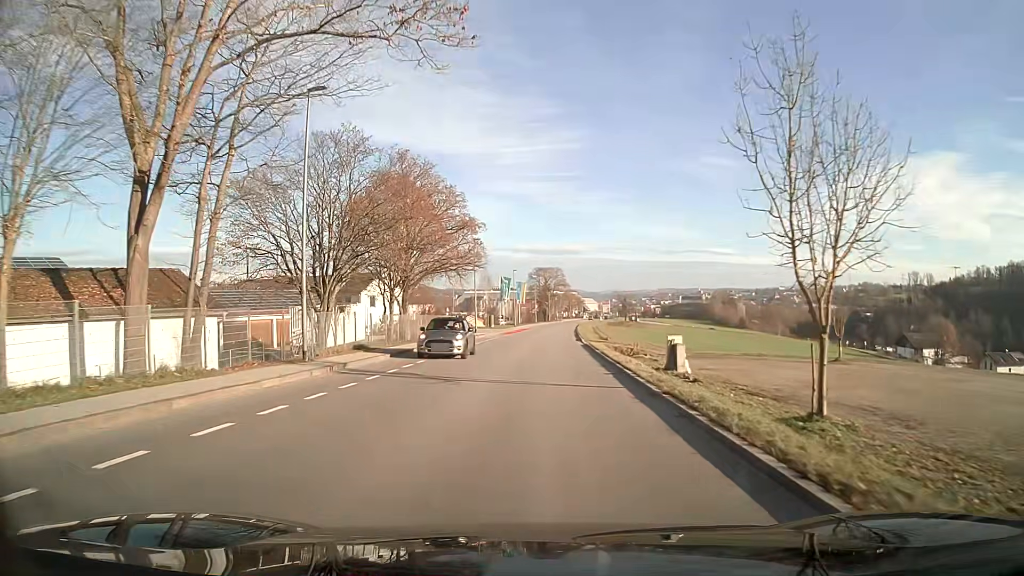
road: tertiary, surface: asphalt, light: Day
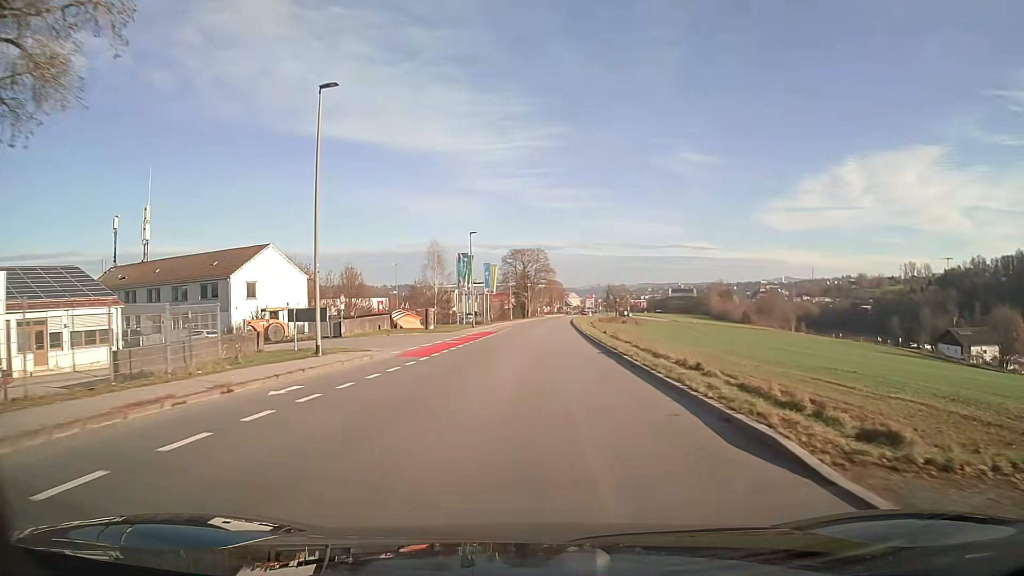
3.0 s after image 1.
(+0.6, +39.5) m; +2°
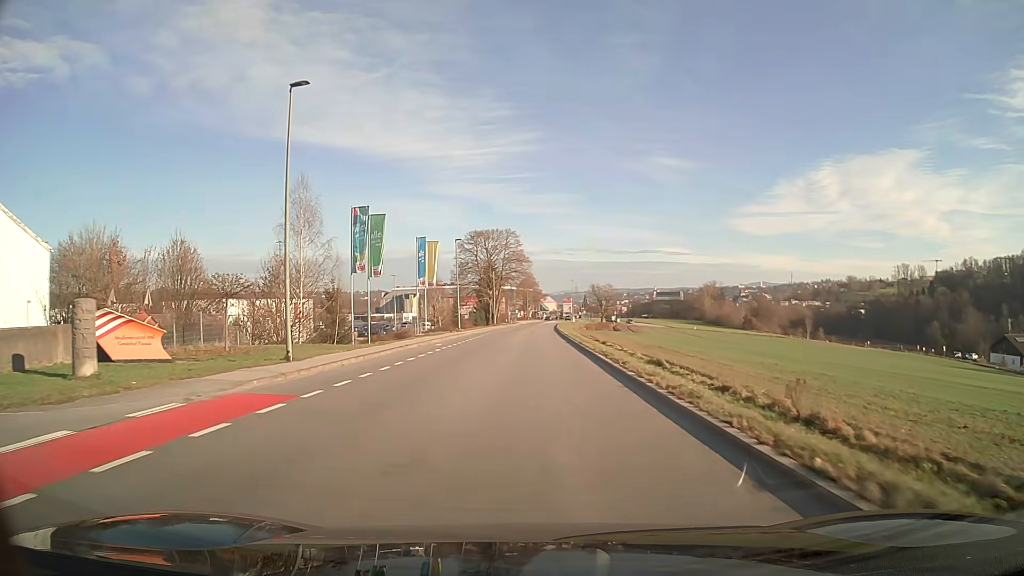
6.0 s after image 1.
(+0.8, +38.9) m; +2°
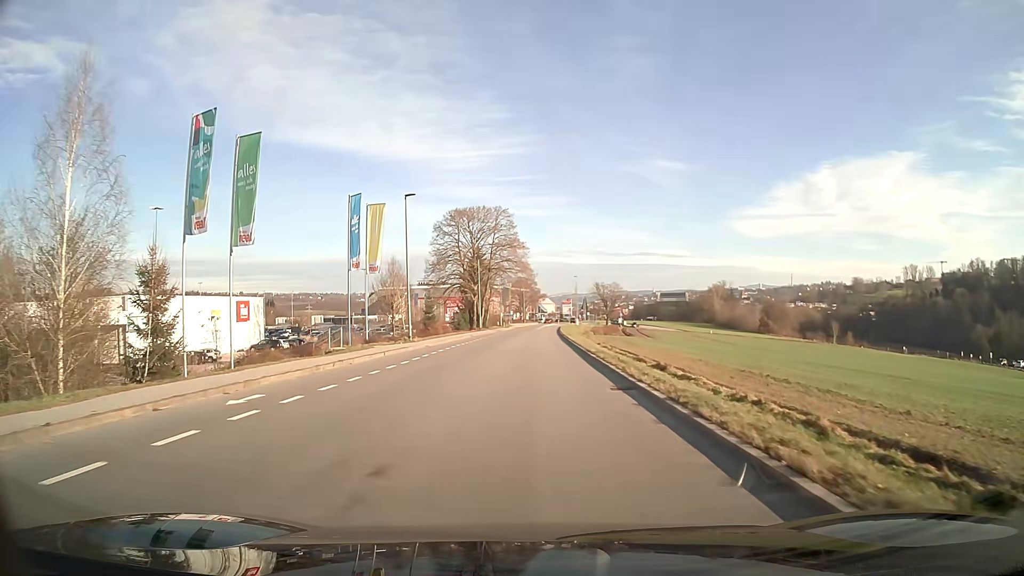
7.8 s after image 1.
(0.0, +22.7) m; 0°
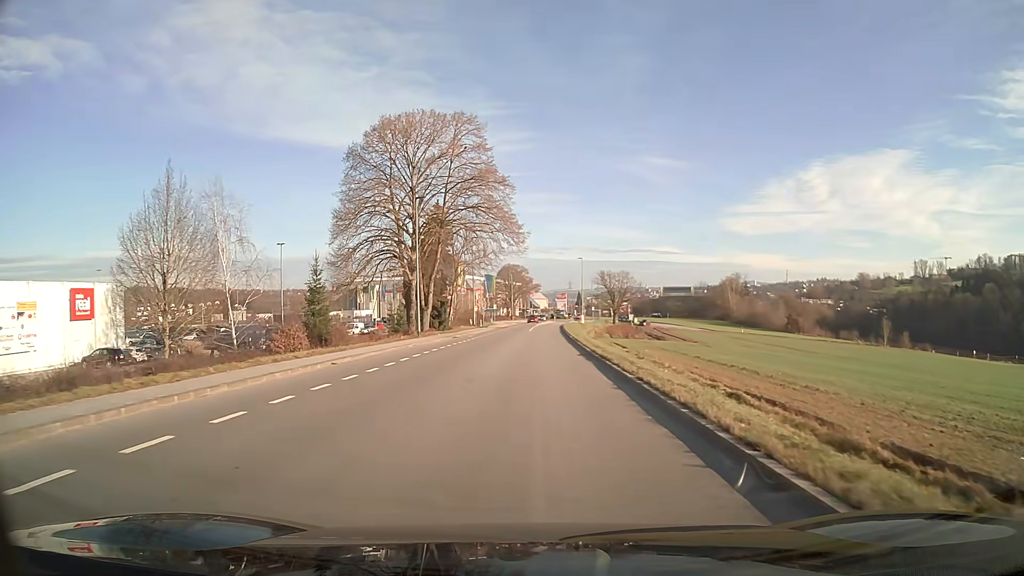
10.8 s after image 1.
(+0.2, +36.6) m; +1°
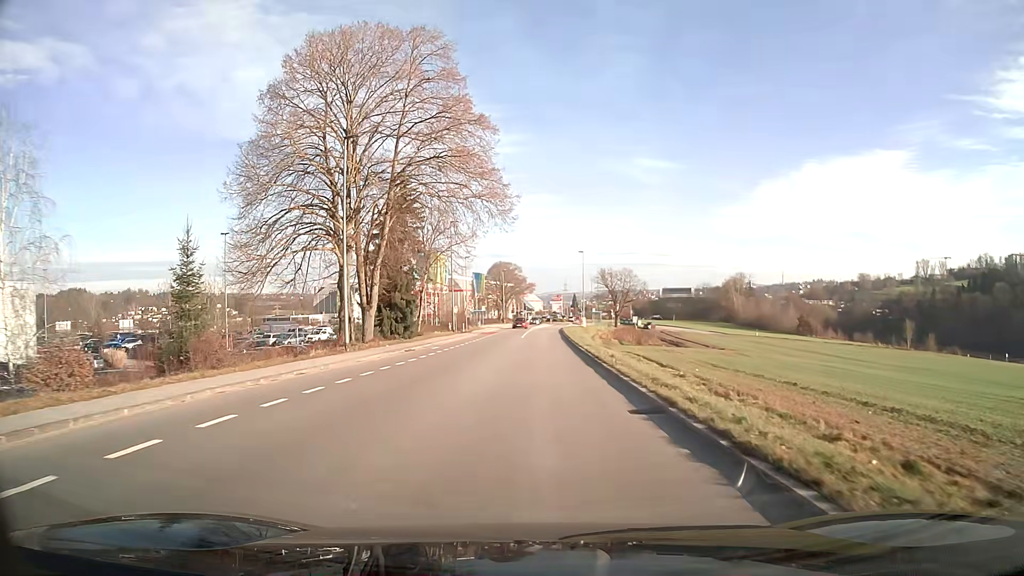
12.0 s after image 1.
(+0.1, +14.3) m; 0°
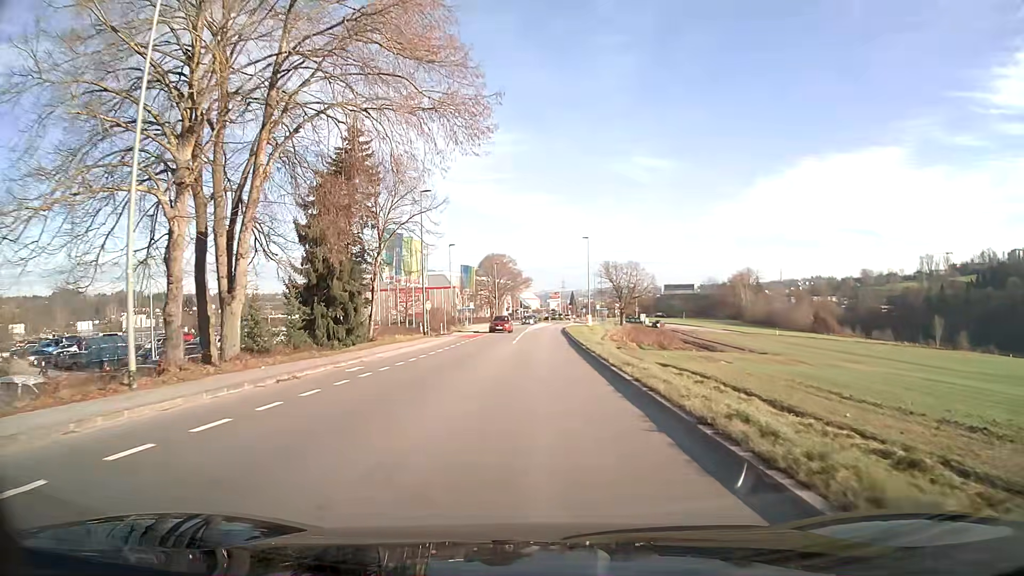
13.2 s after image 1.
(0.0, +14.2) m; 0°
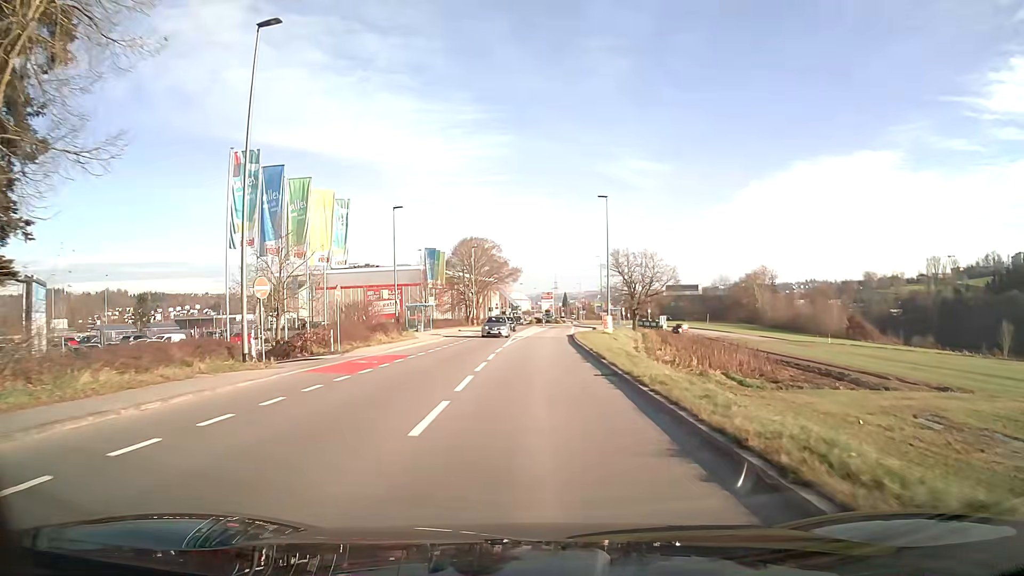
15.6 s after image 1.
(+0.2, +27.9) m; +1°
